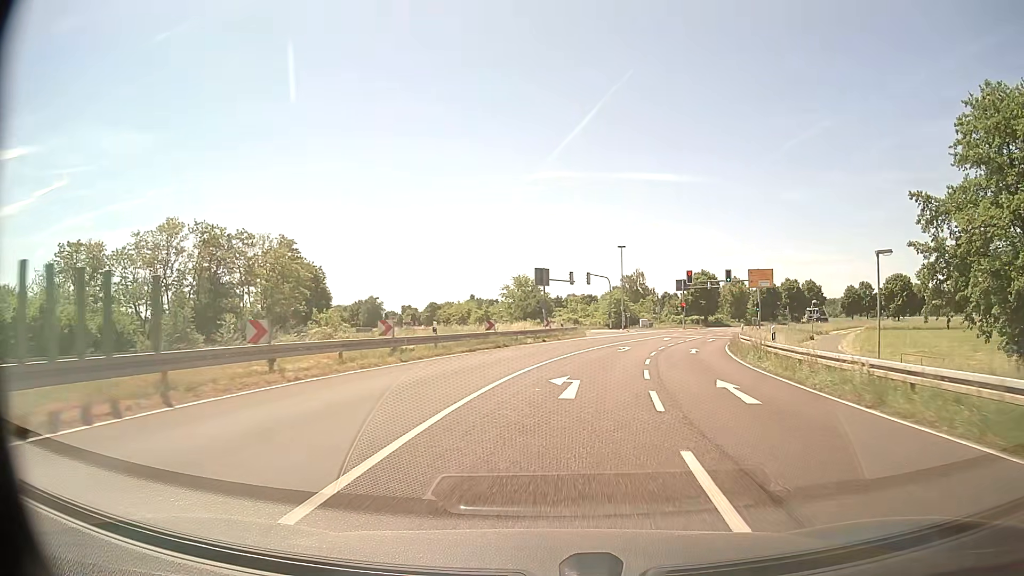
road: primary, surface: asphalt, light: Day
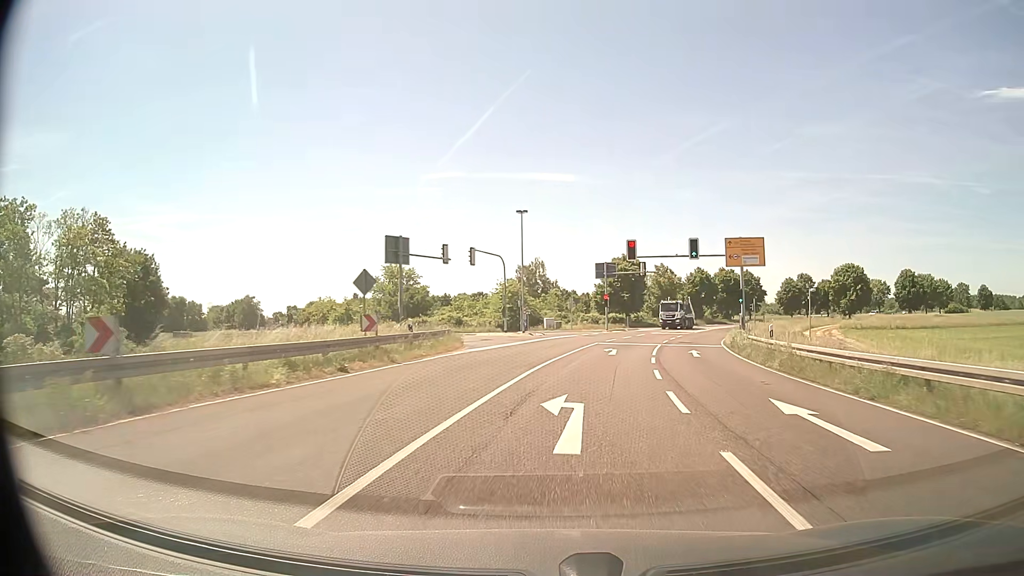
(+1.8, +24.3) m; +9°
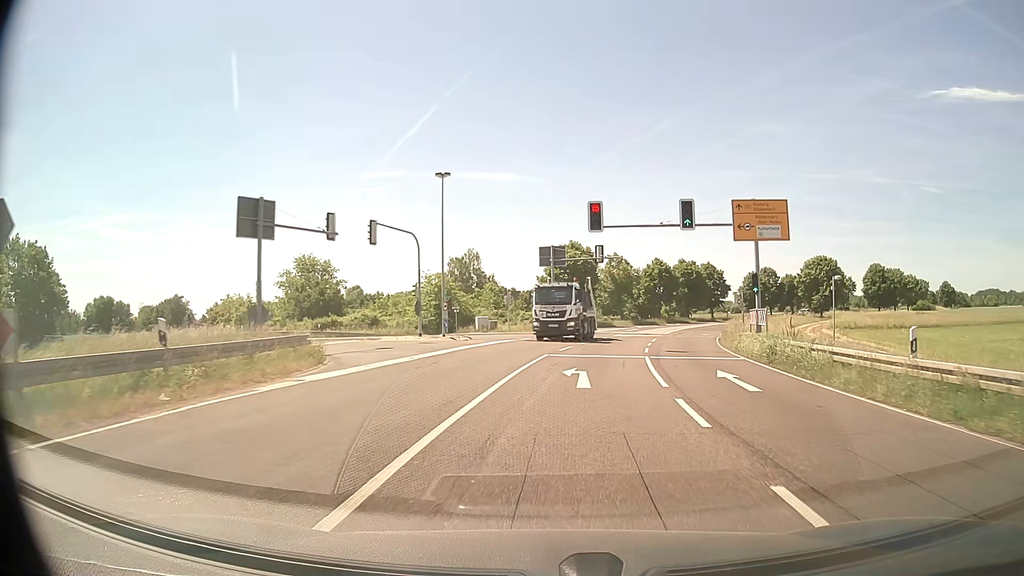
(+0.6, +13.2) m; +5°
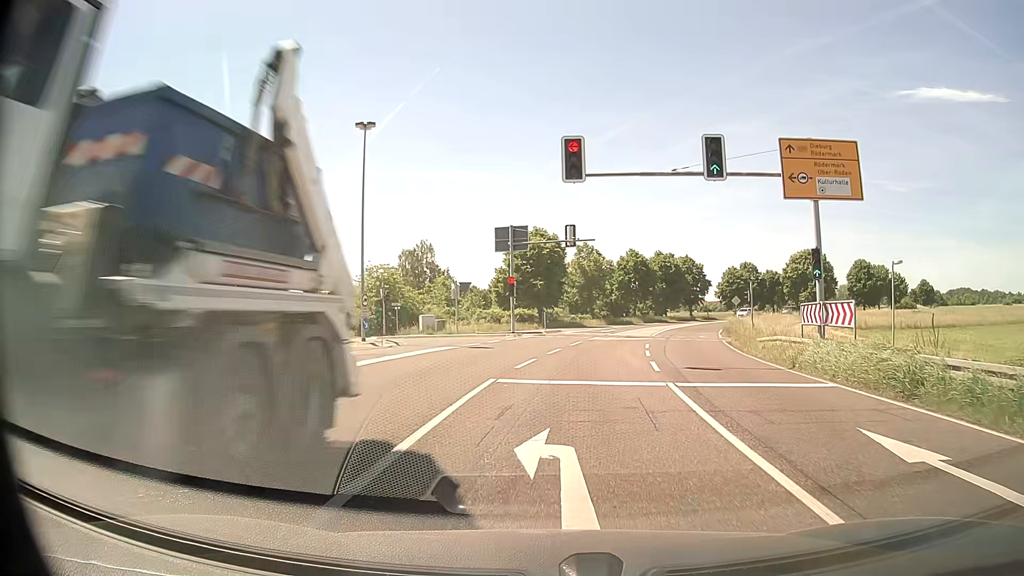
(+0.3, +9.9) m; +4°
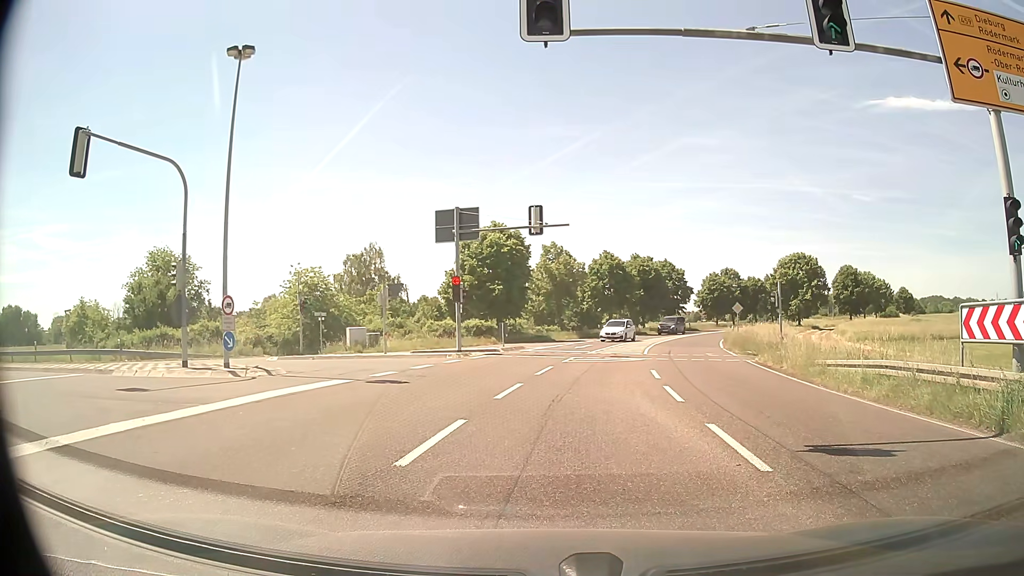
(+0.2, +9.5) m; +2°
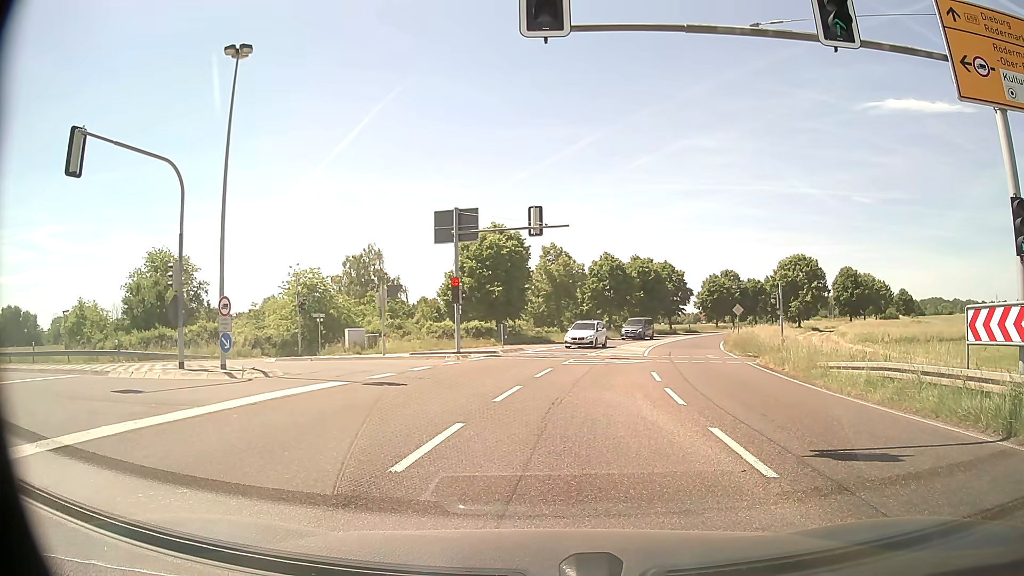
(0.0, +0.2) m; 0°
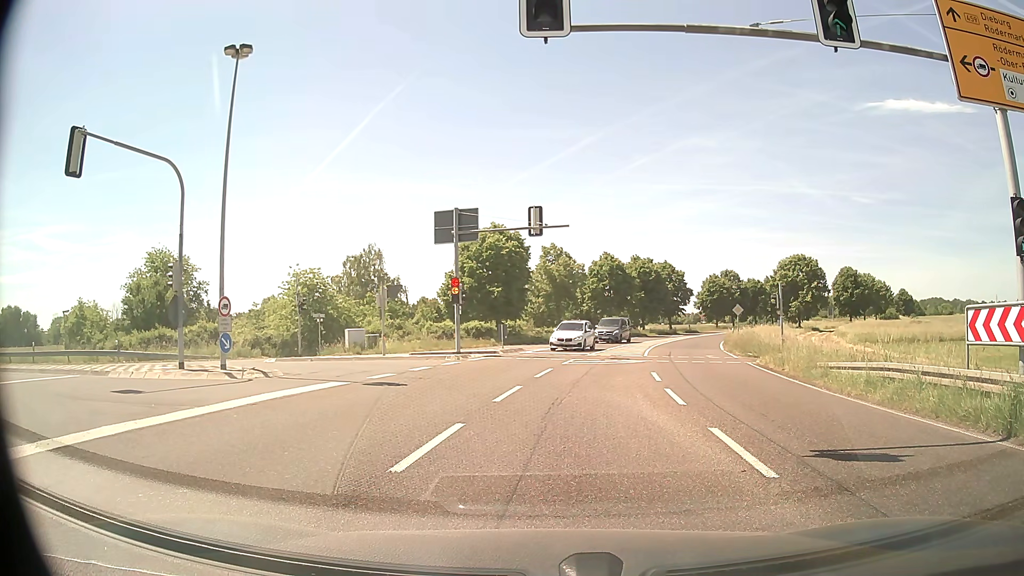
(0.0, 0.0) m; 0°
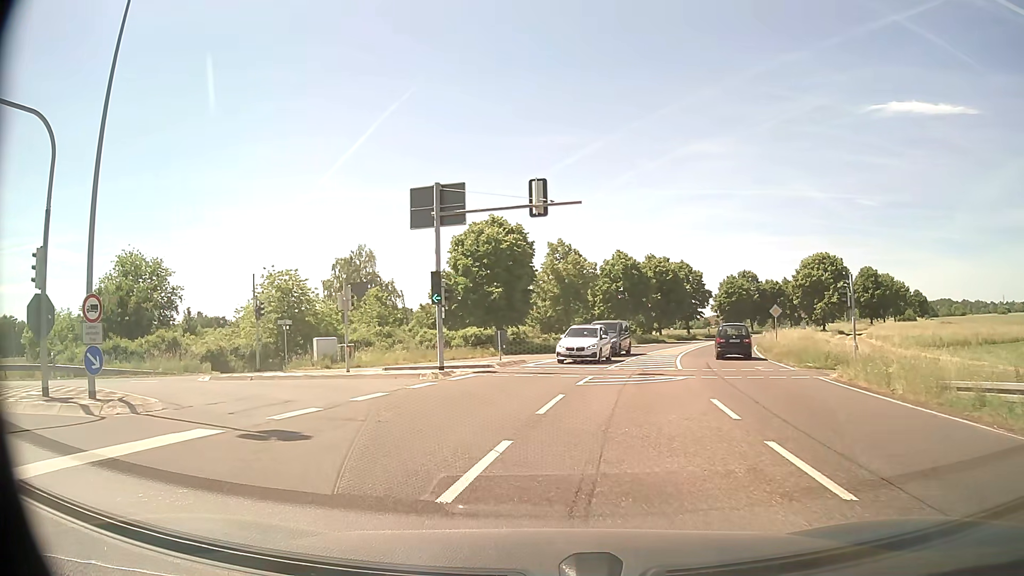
(+0.1, +7.3) m; 0°
(-2, +10) (-9, +17) (-18, +20) (-28, +22) (-37, +25) (-46, +30) (-53, +37) (-60, +44) (-66, +52) (-72, +61) m
